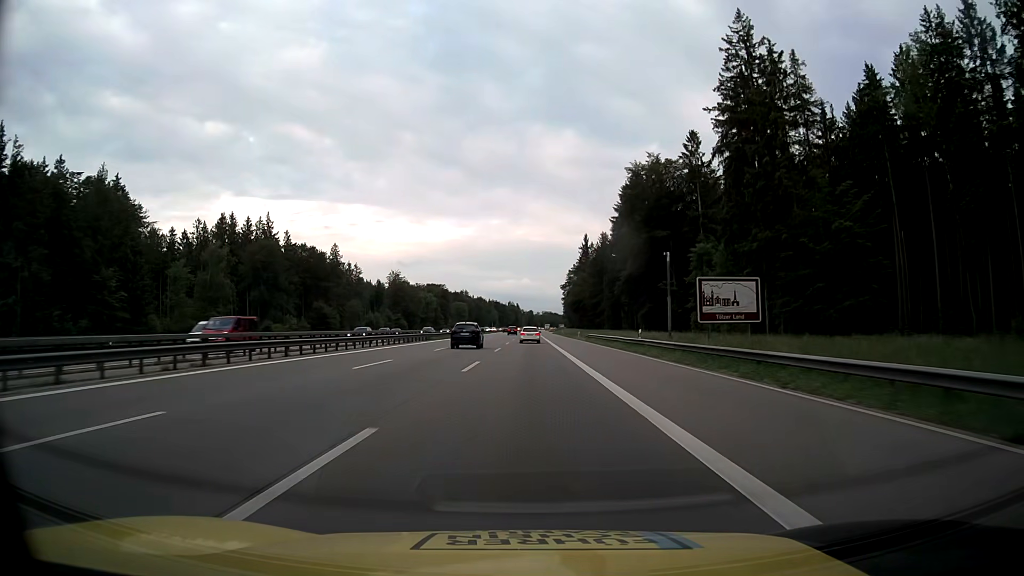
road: motorway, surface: asphalt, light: Day
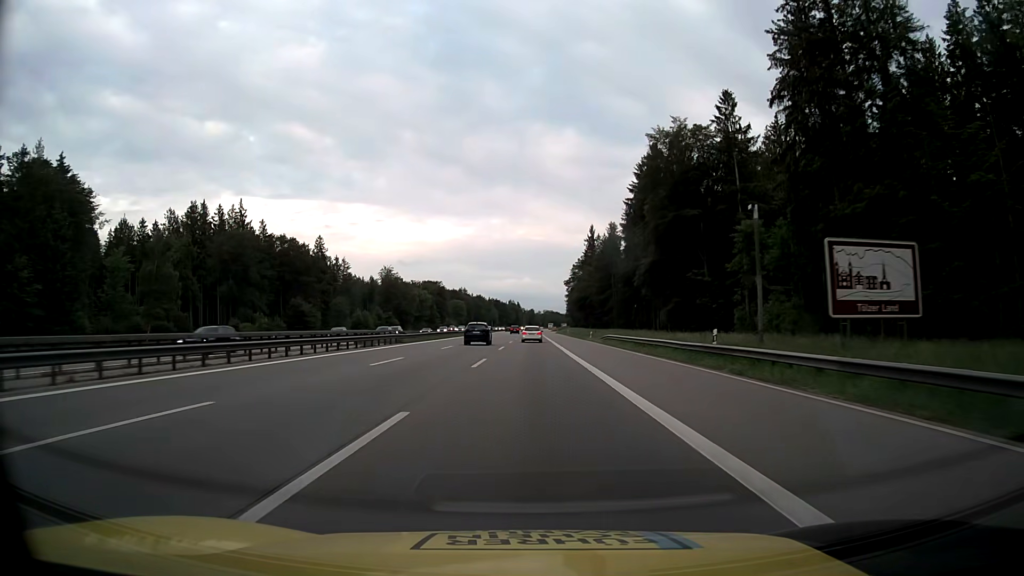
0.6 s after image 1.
(0.0, +16.3) m; 0°
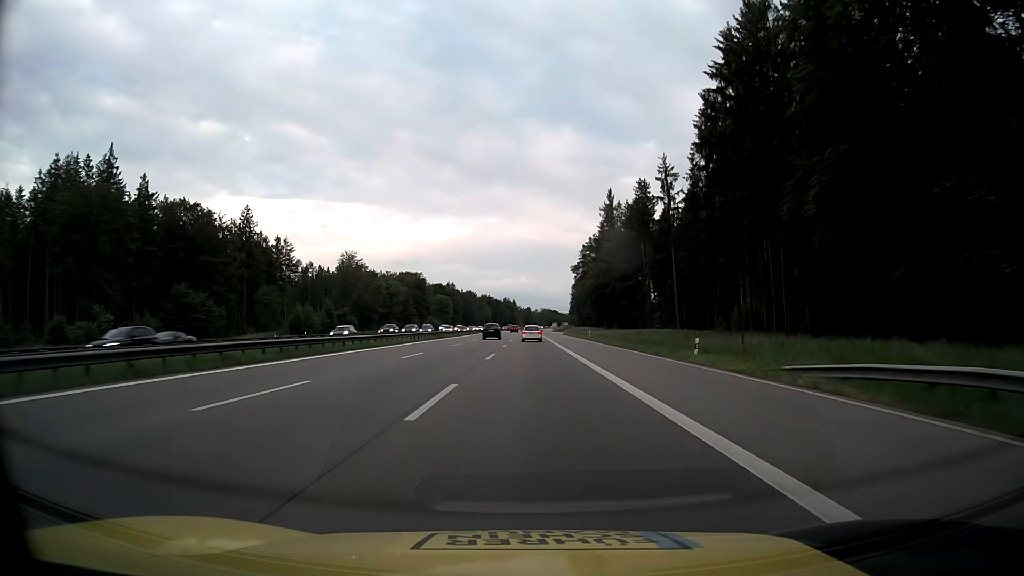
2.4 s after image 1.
(+0.1, +49.0) m; 0°
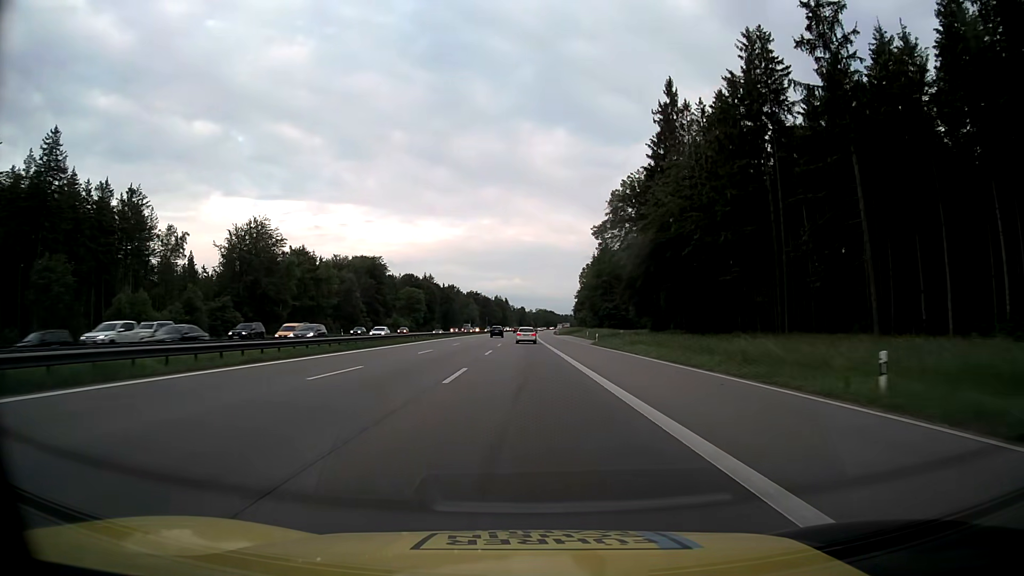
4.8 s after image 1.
(+0.3, +65.4) m; +1°
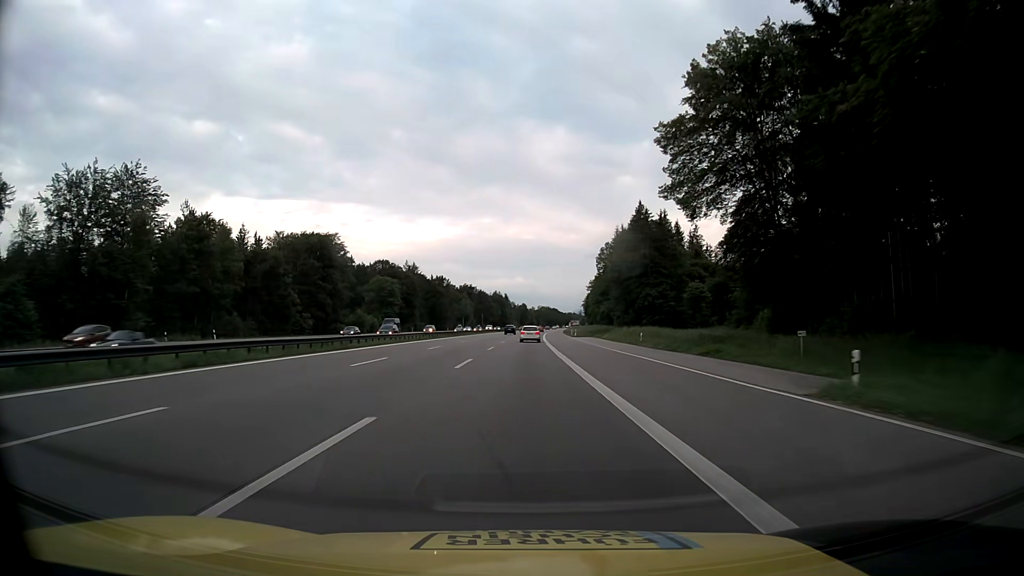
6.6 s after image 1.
(0.0, +49.1) m; 0°
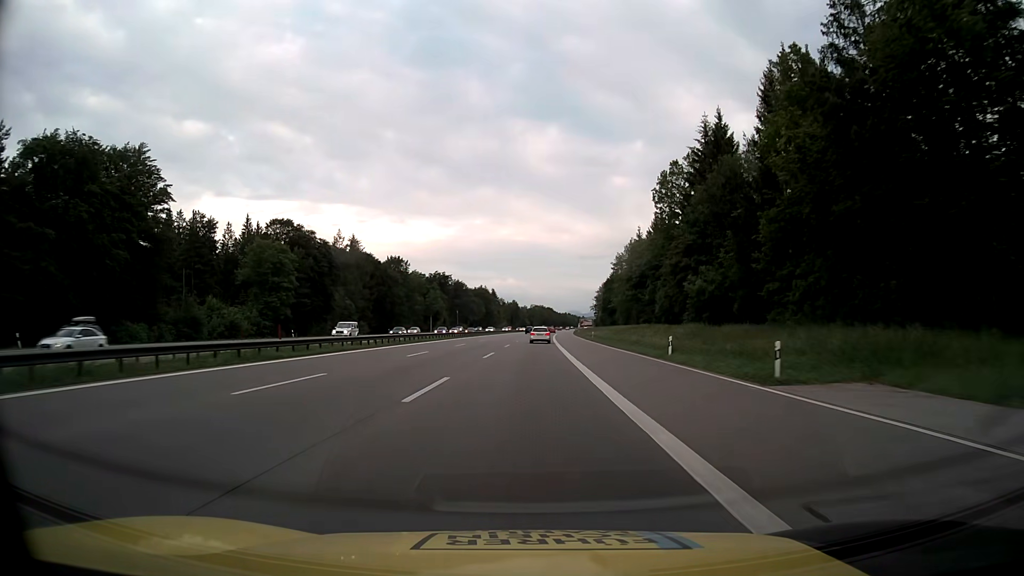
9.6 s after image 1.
(+0.2, +81.9) m; +1°
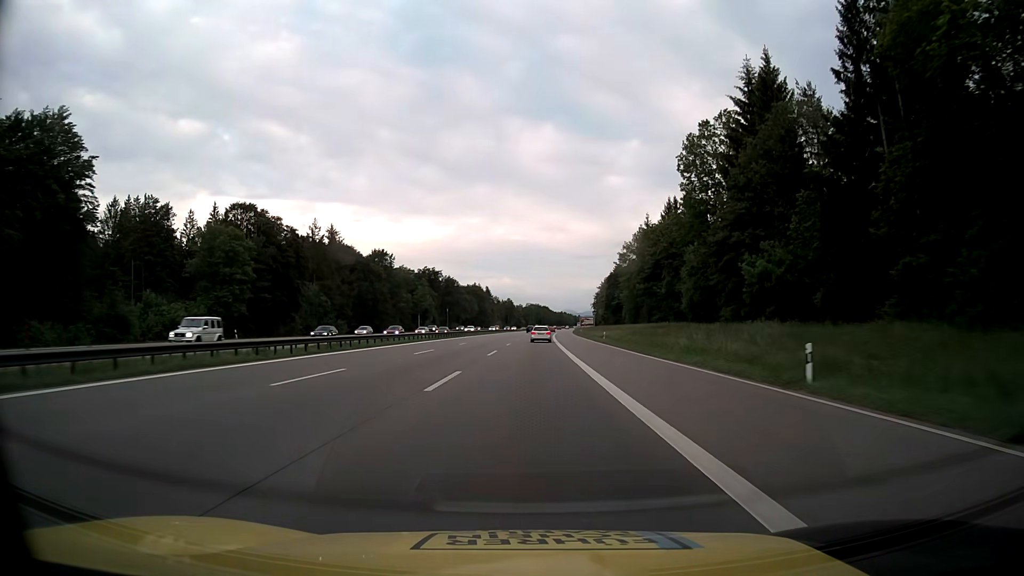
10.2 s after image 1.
(0.0, +16.4) m; 0°
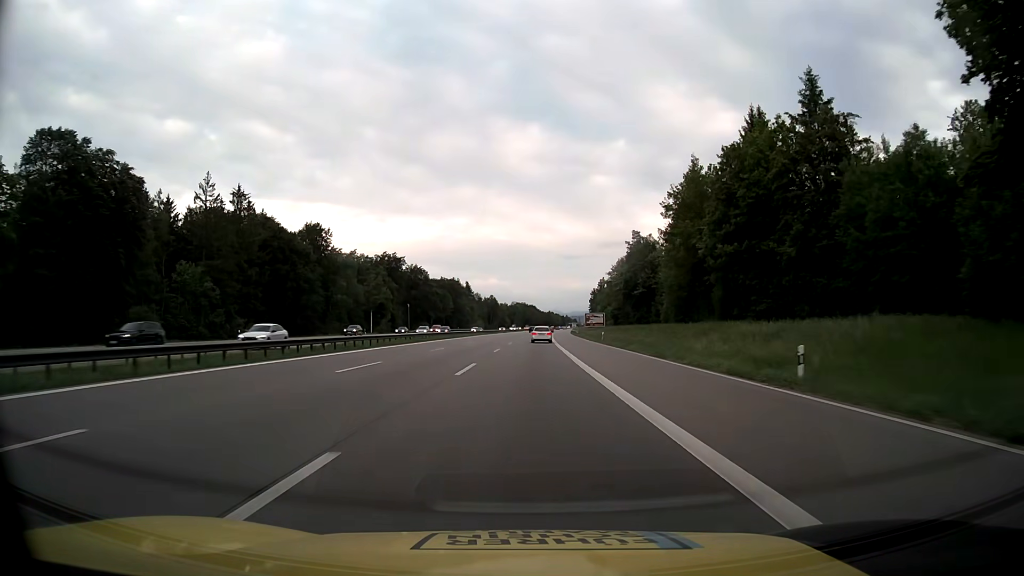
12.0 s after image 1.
(+0.5, +49.1) m; +1°
(0, +10) (0, +20) (0, +30) (0, +40) (0, +50) (+1, +60) (+1, +70) (+1, +80) (+1, +90) (+2, +100) m
